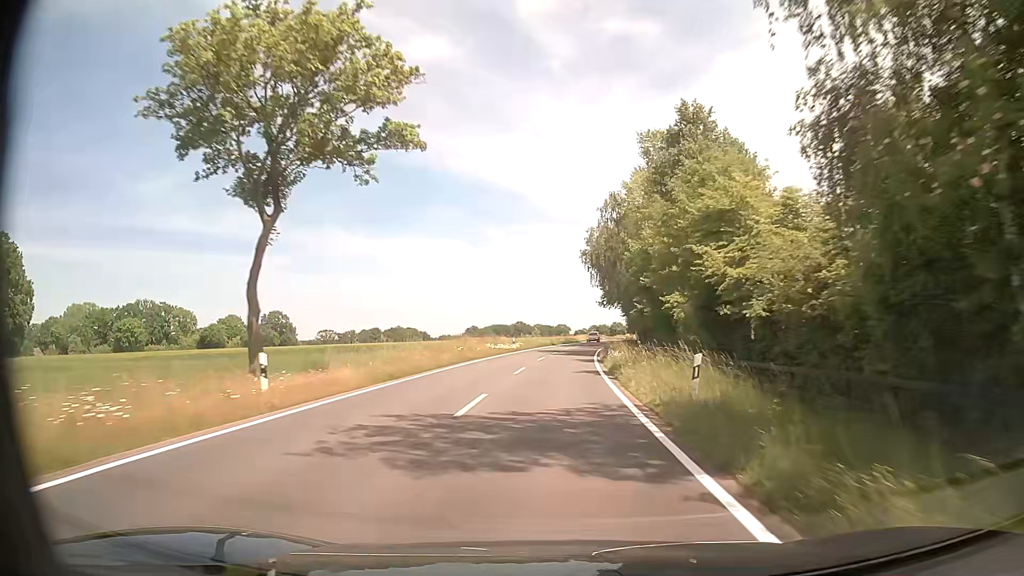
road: tertiary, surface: asphalt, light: Day
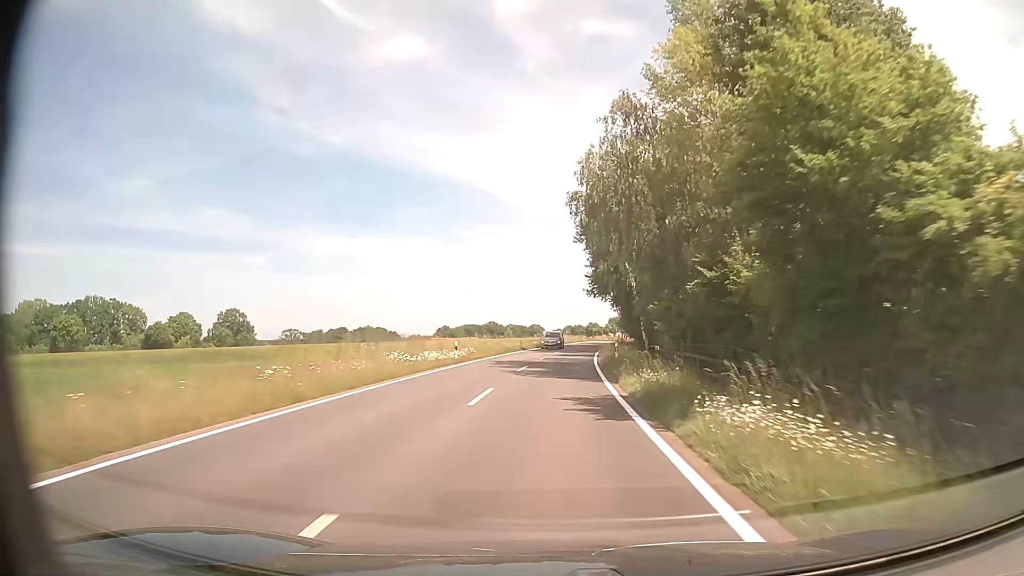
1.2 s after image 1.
(+0.4, +21.9) m; +2°
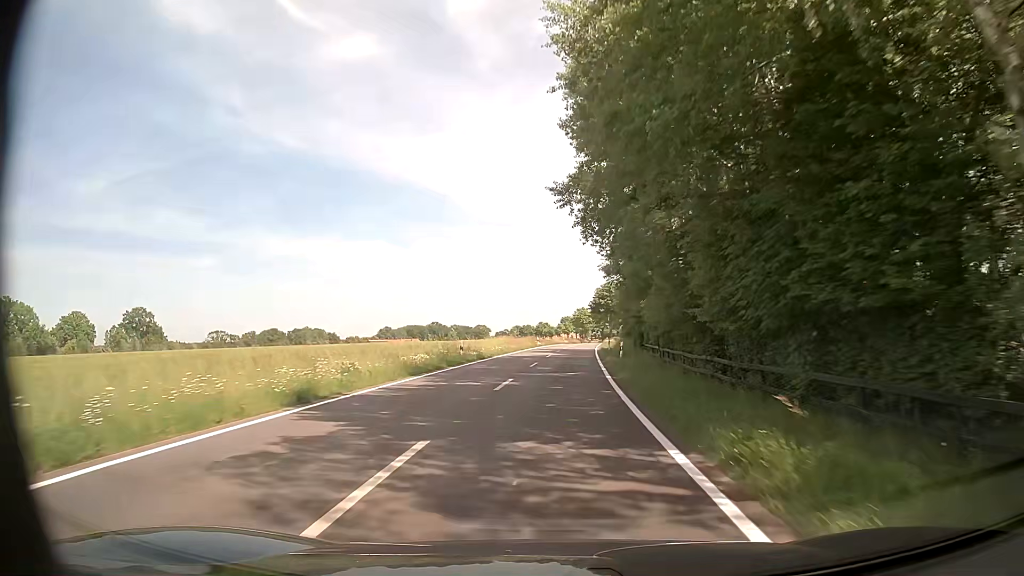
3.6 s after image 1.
(+1.8, +43.9) m; +5°
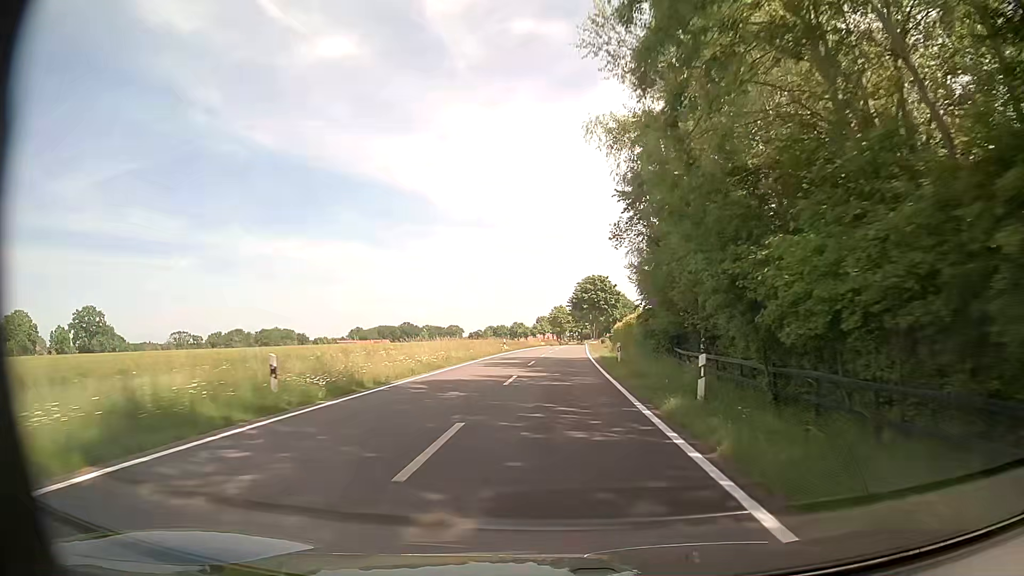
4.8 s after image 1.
(+0.2, +22.0) m; +2°
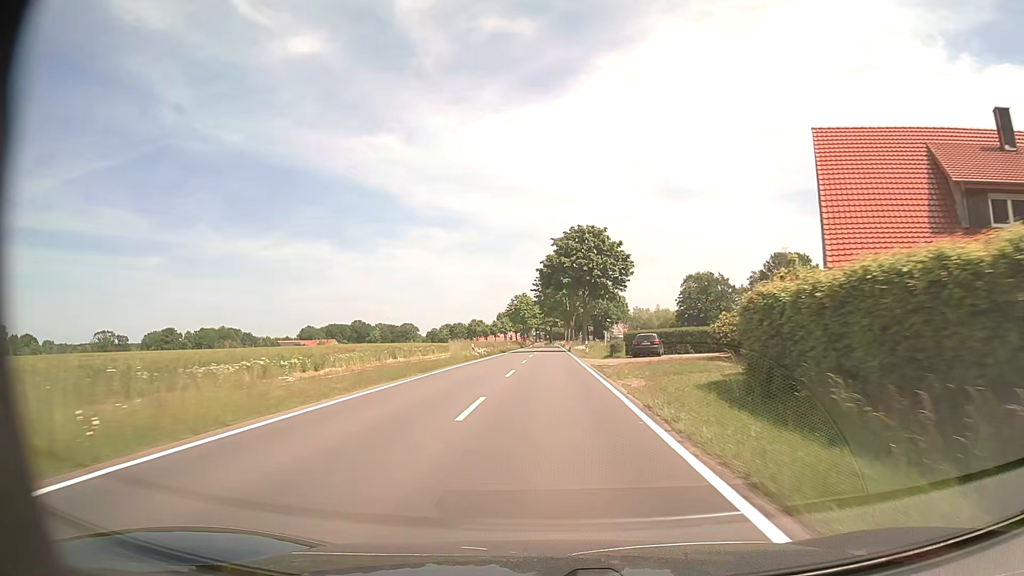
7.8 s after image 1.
(+1.7, +54.8) m; +3°
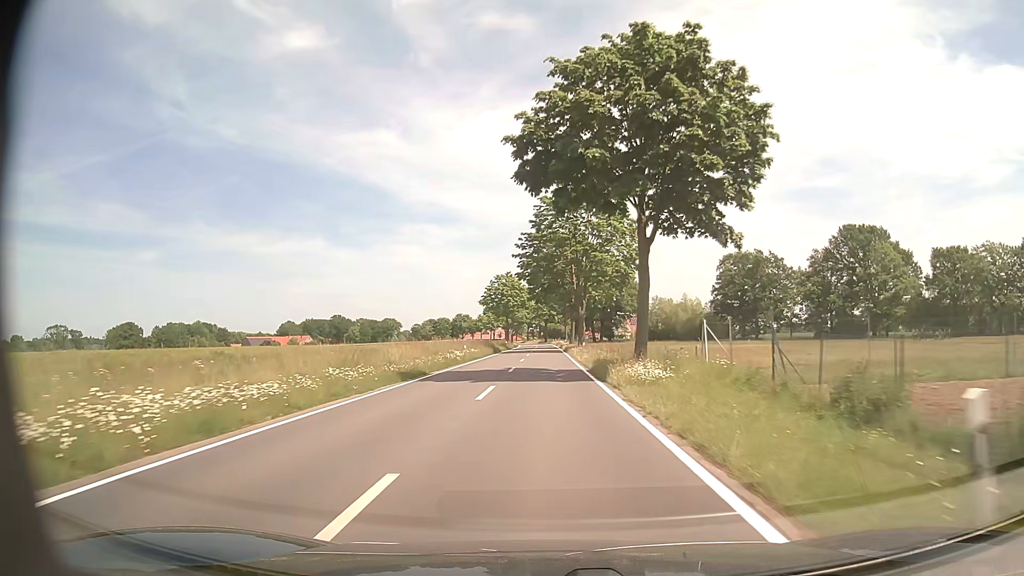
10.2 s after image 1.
(+0.3, +44.0) m; +1°
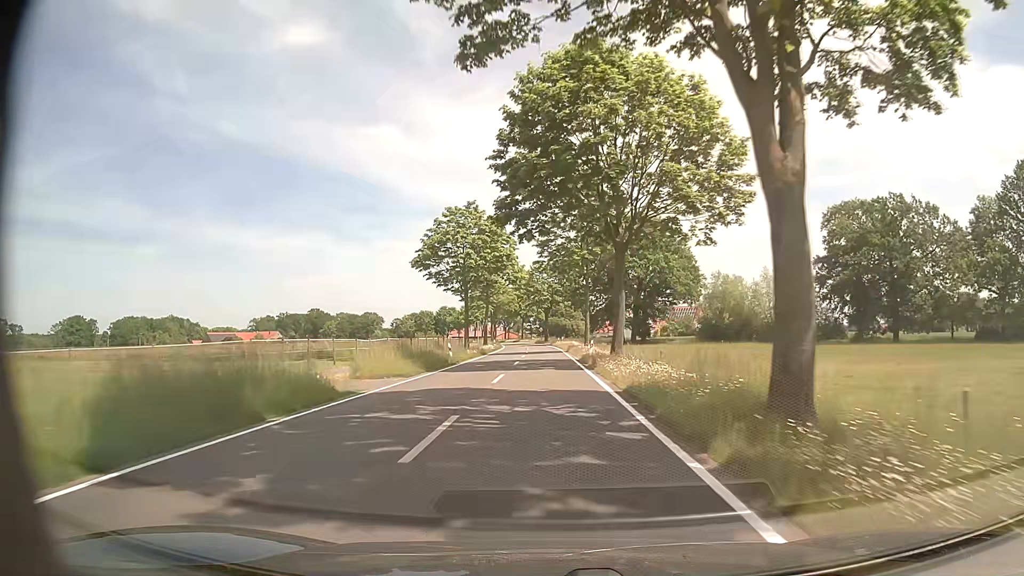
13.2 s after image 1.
(-0.1, +54.9) m; 0°
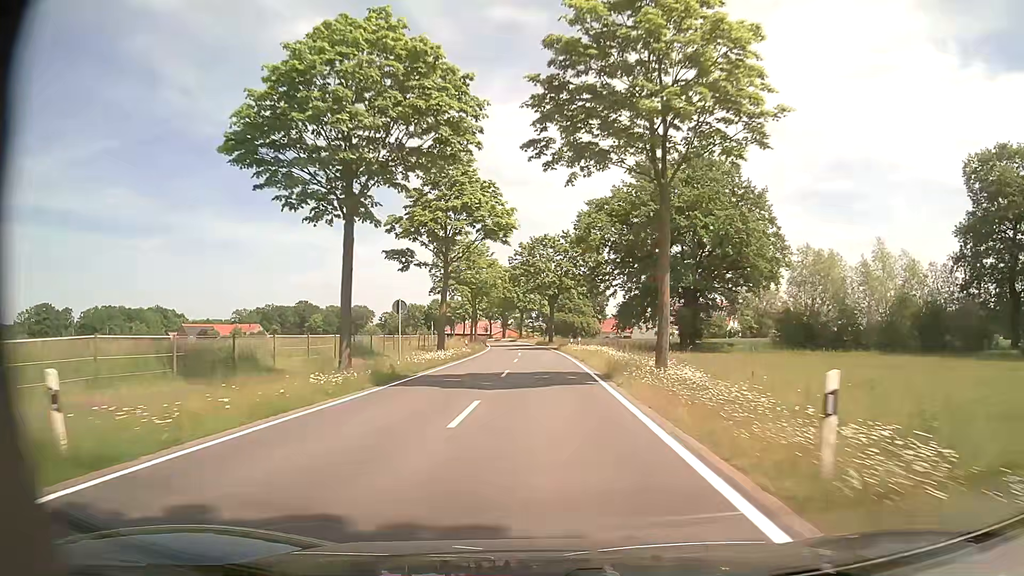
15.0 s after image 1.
(-0.2, +32.9) m; 0°
